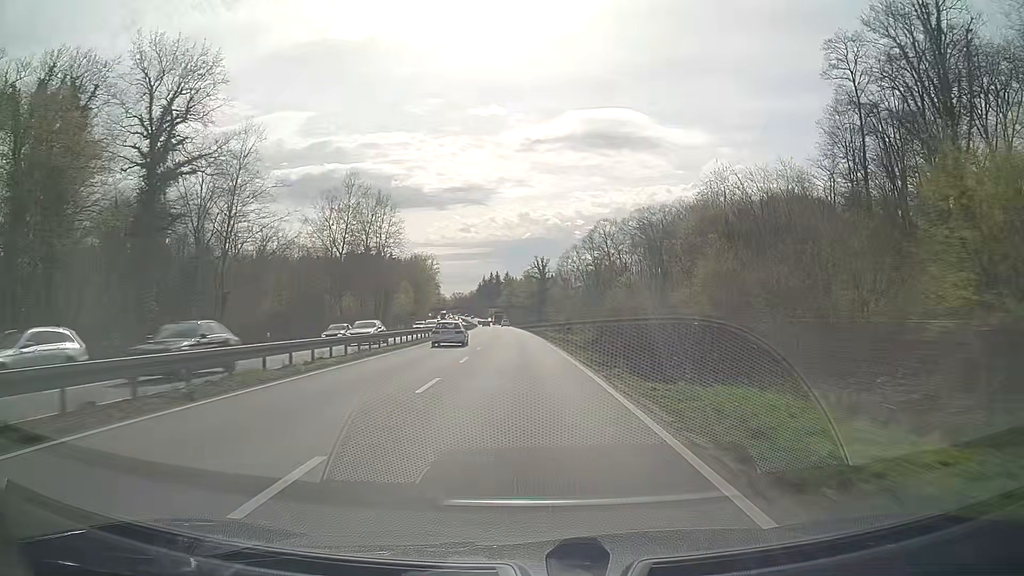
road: trunk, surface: asphalt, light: Day
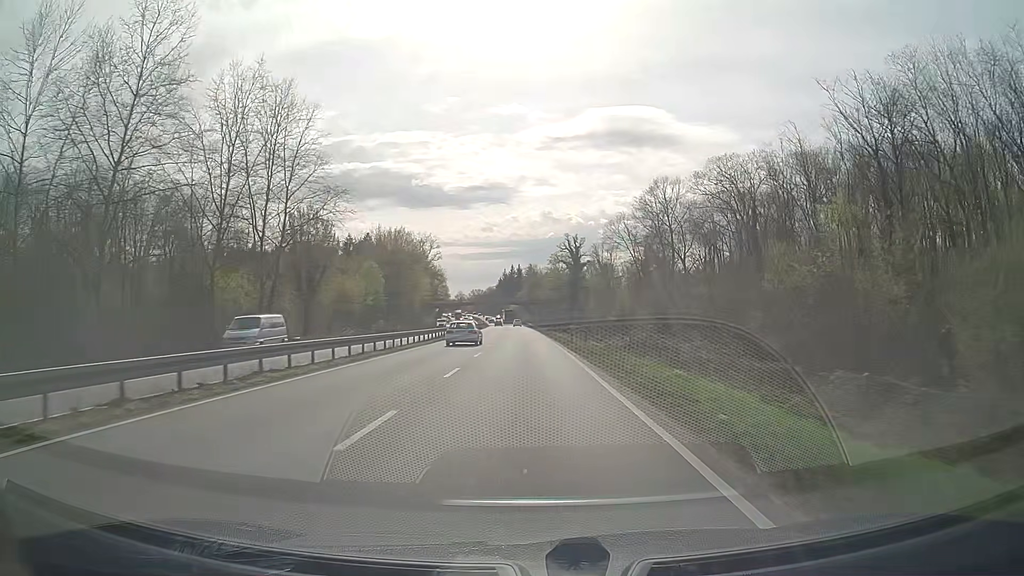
(-0.9, +50.9) m; -2°
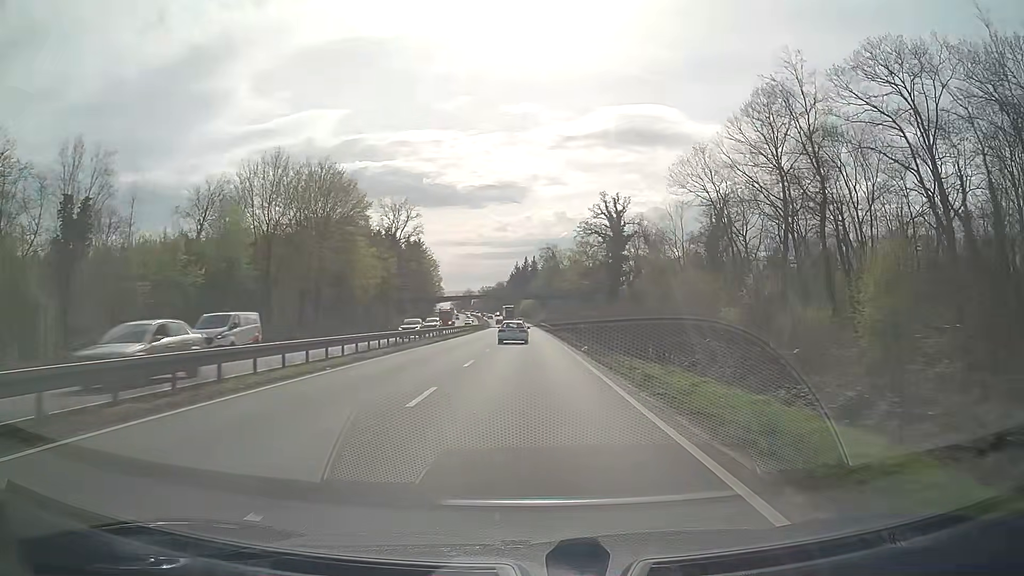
(-0.6, +50.5) m; -1°
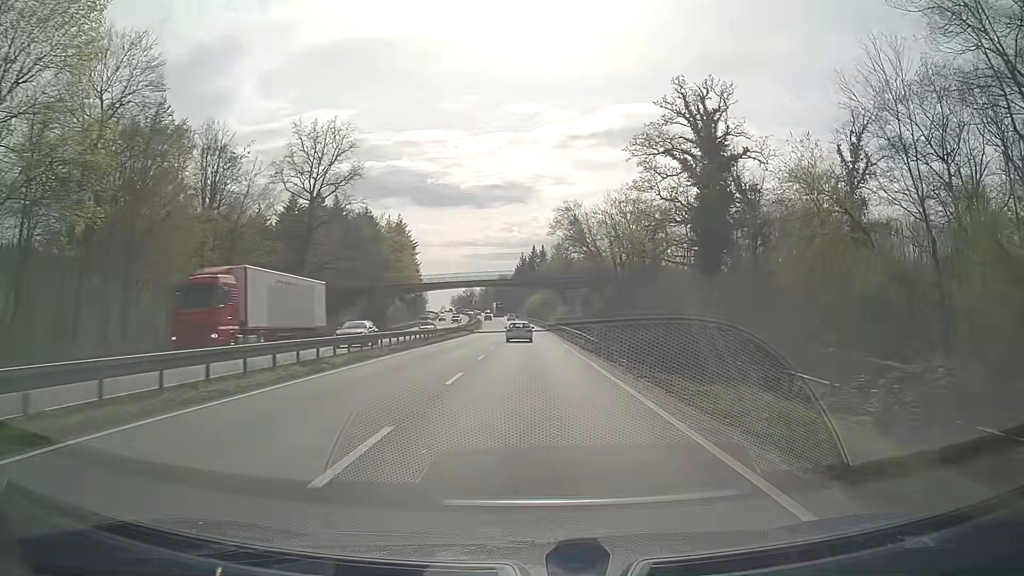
(-0.3, +50.2) m; -1°
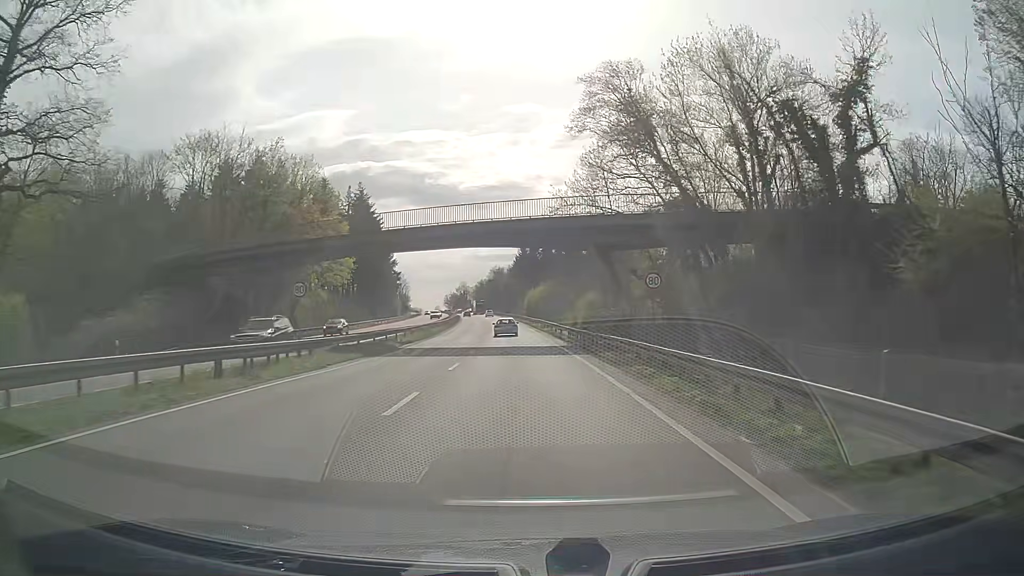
(0.0, +49.9) m; 0°
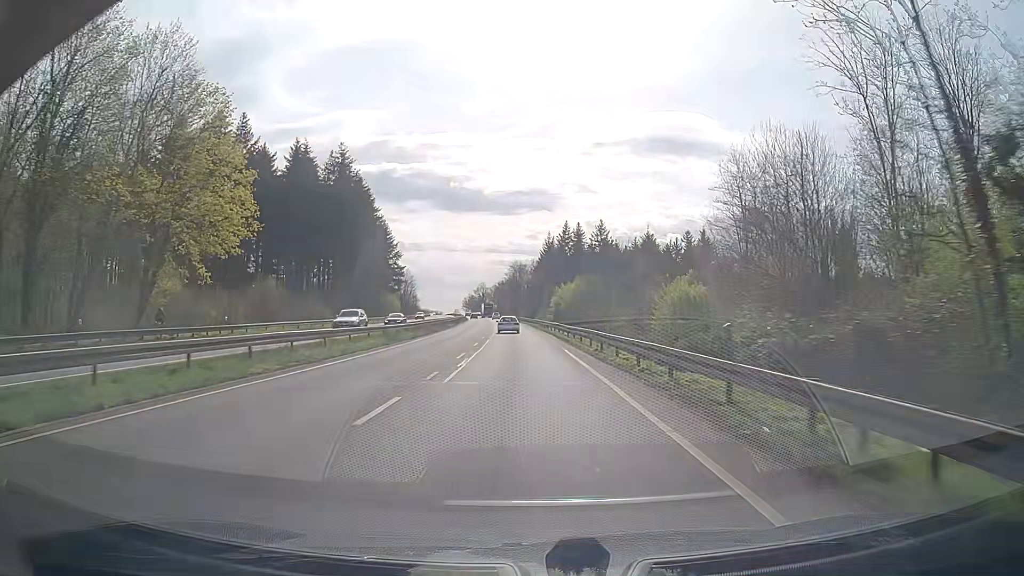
(-0.5, +37.2) m; -2°
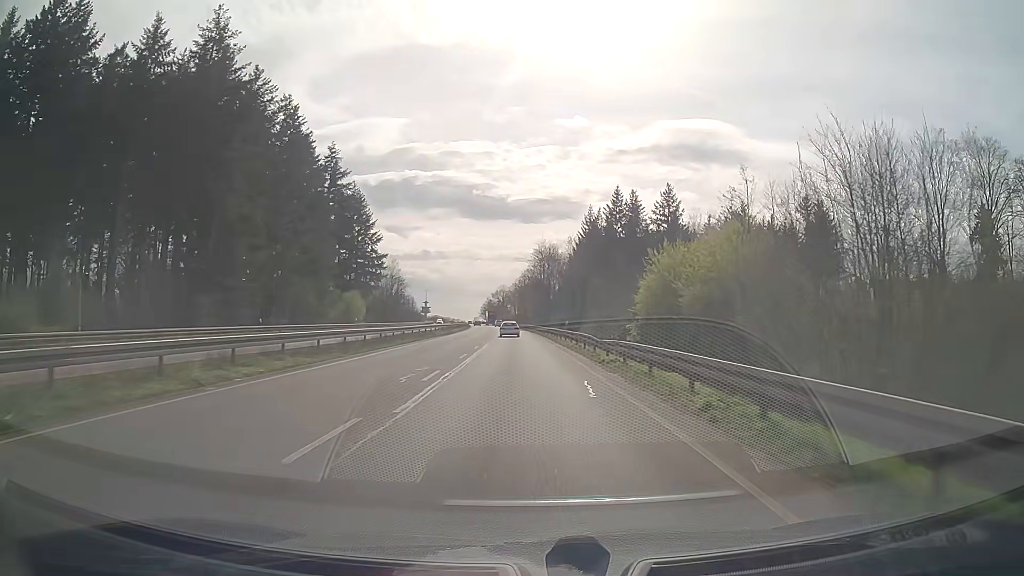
(-1.2, +62.0) m; -2°
